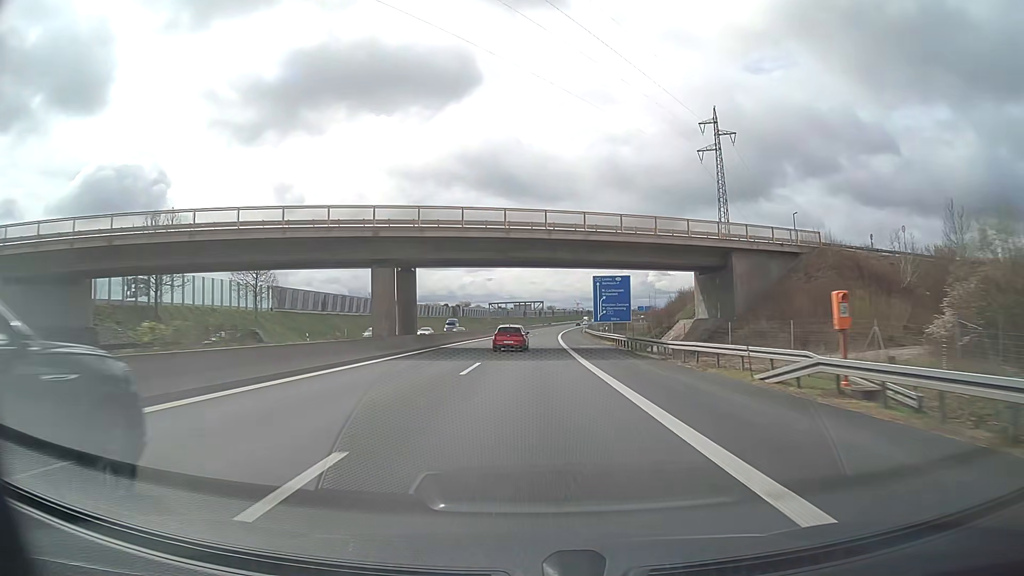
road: motorway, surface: asphalt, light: Day
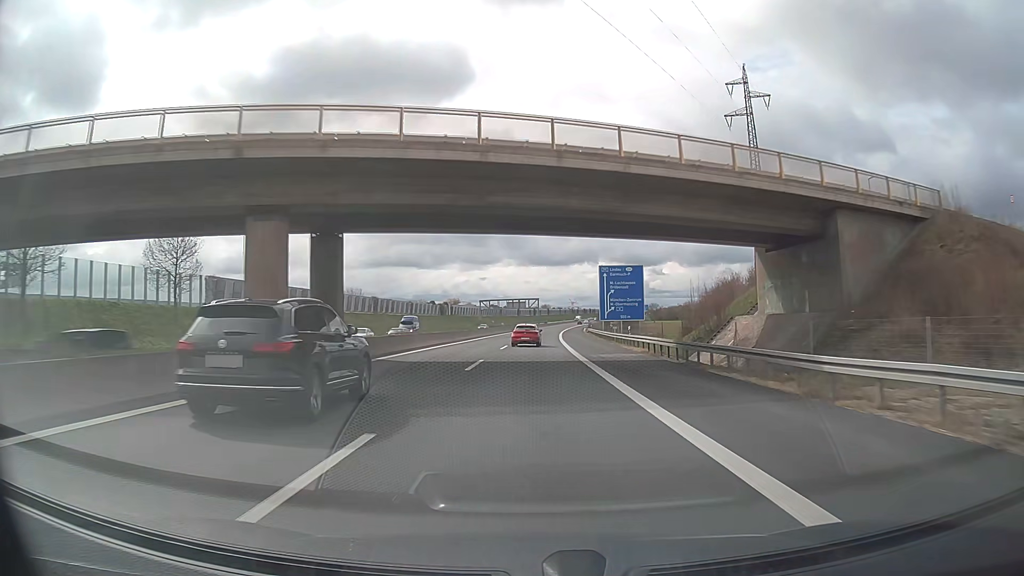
(0.0, +16.8) m; 0°
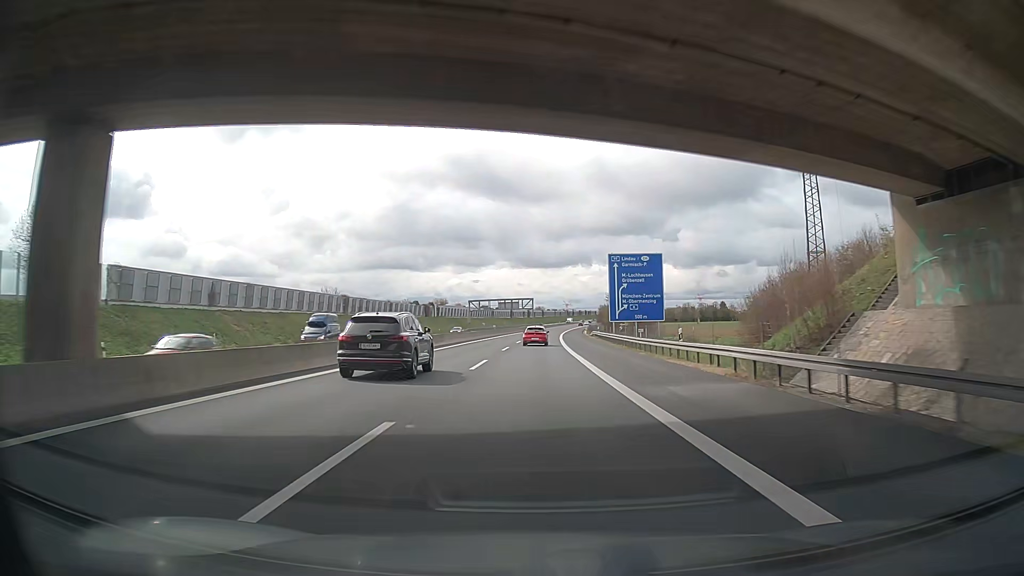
(+0.1, +16.8) m; +1°
(0, +10) (0, +20) (0, +30) (0, +40) (+1, +50) (+1, +60) (+1, +70) (+2, +80) (+2, +90) (+3, +100) m
